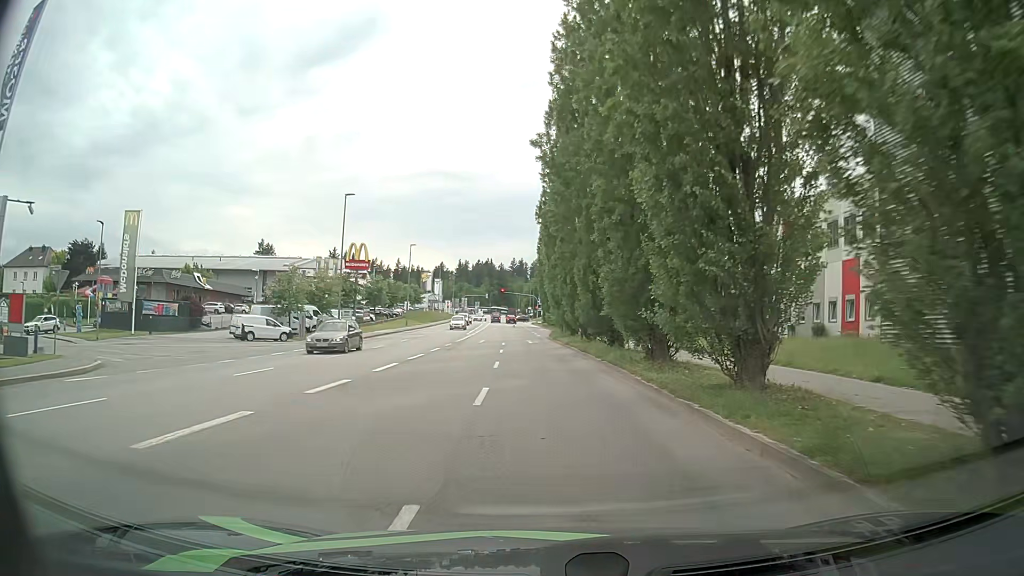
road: tertiary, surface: asphalt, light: Day
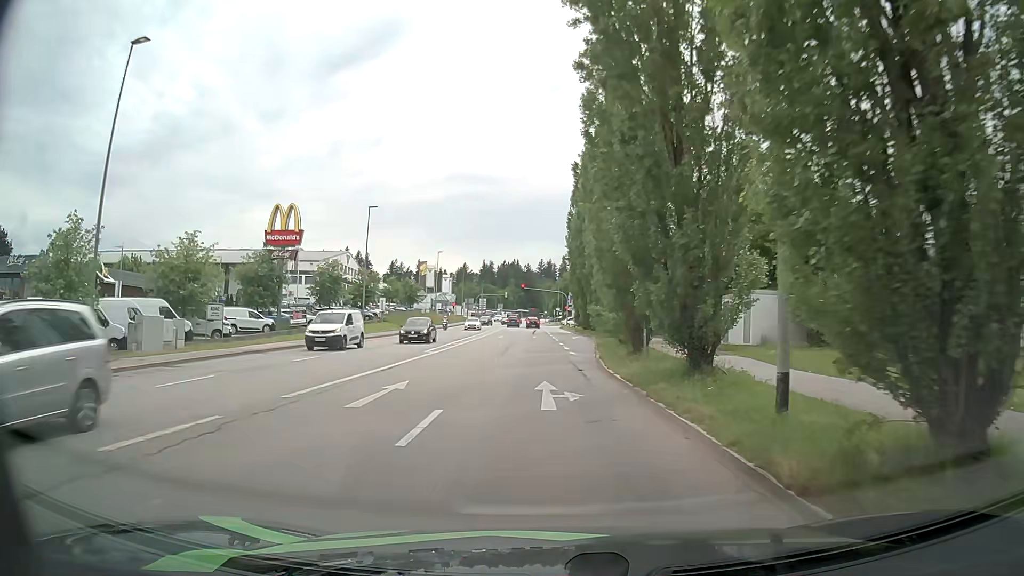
(-0.6, +30.9) m; -2°
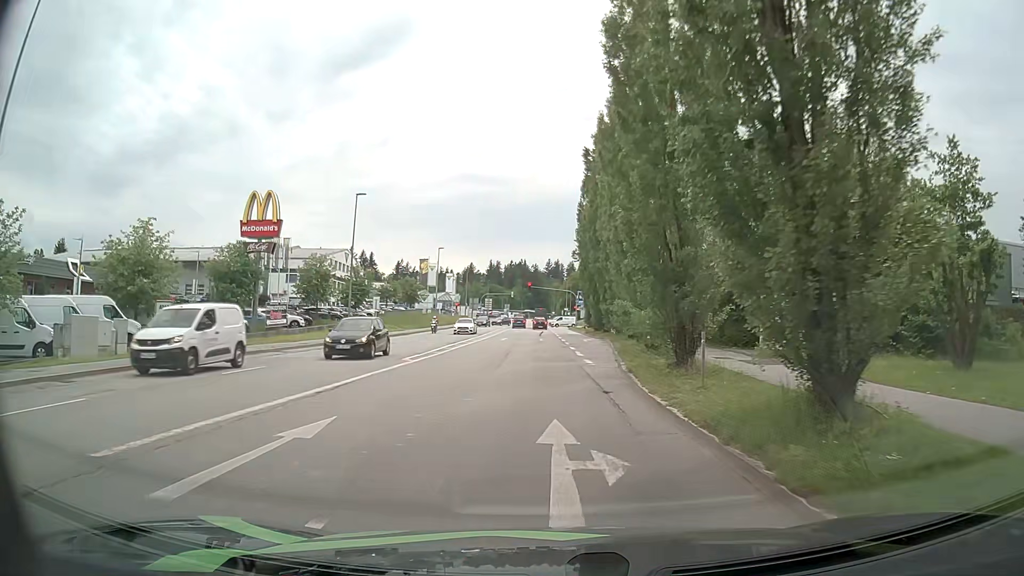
(-0.1, +5.8) m; -1°
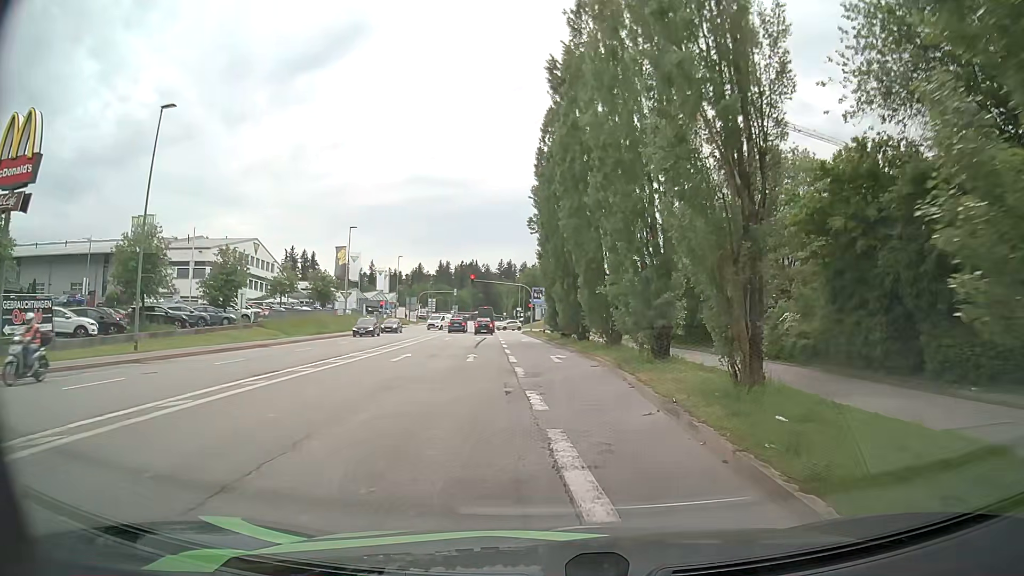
(+0.8, +22.2) m; +5°
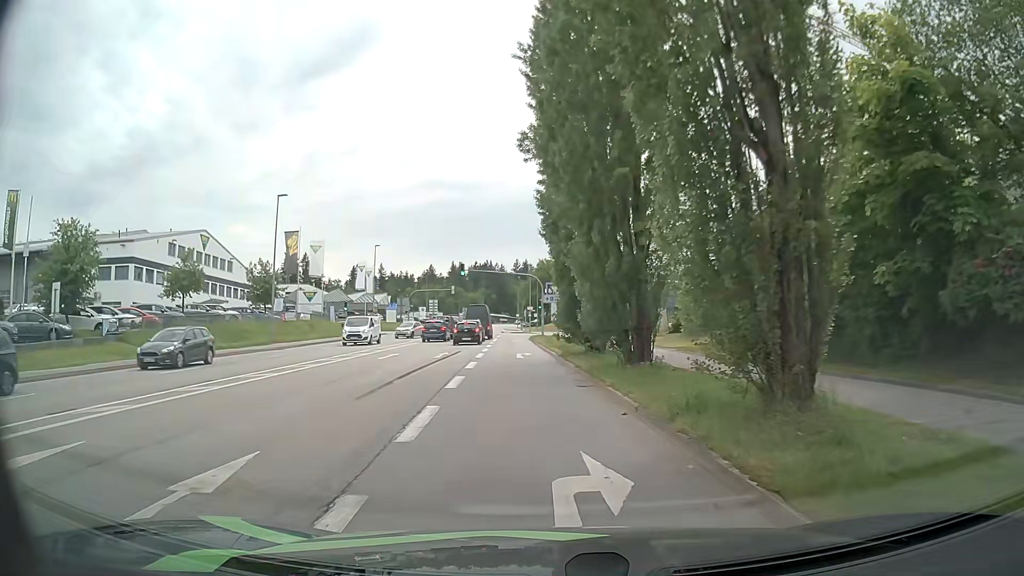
(+0.1, +21.0) m; -3°
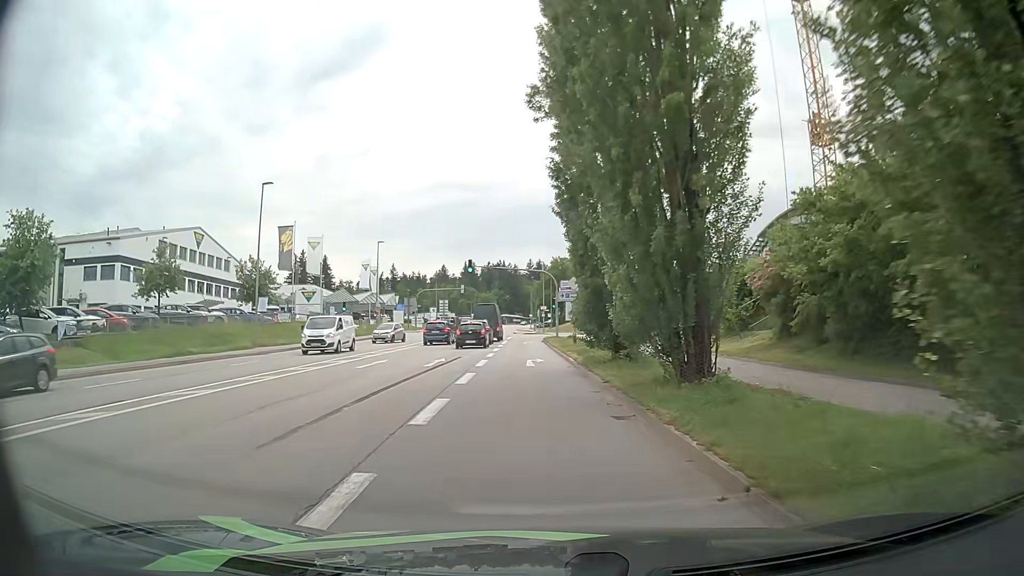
(0.0, +4.9) m; +1°
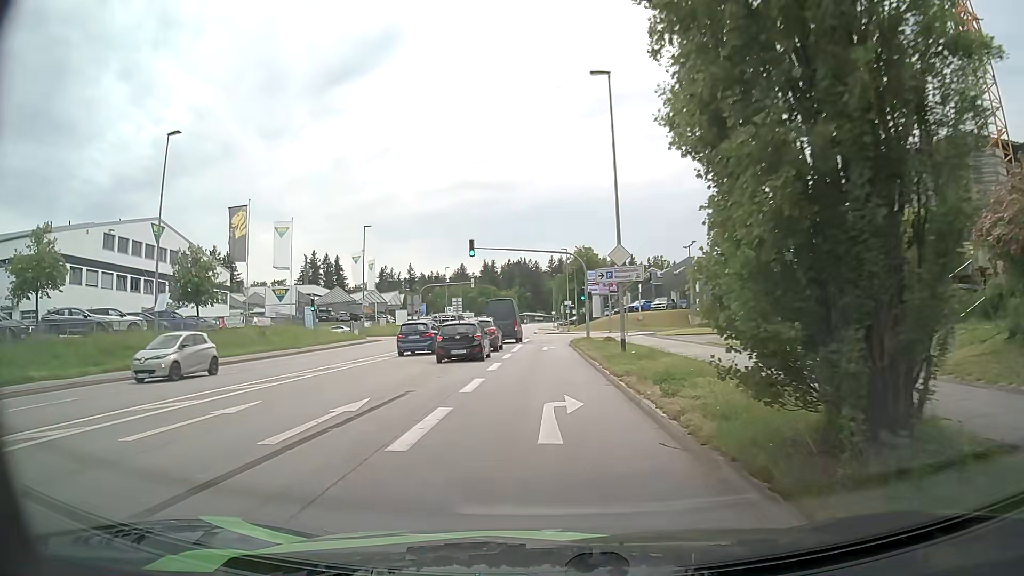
(-0.5, +14.0) m; -2°
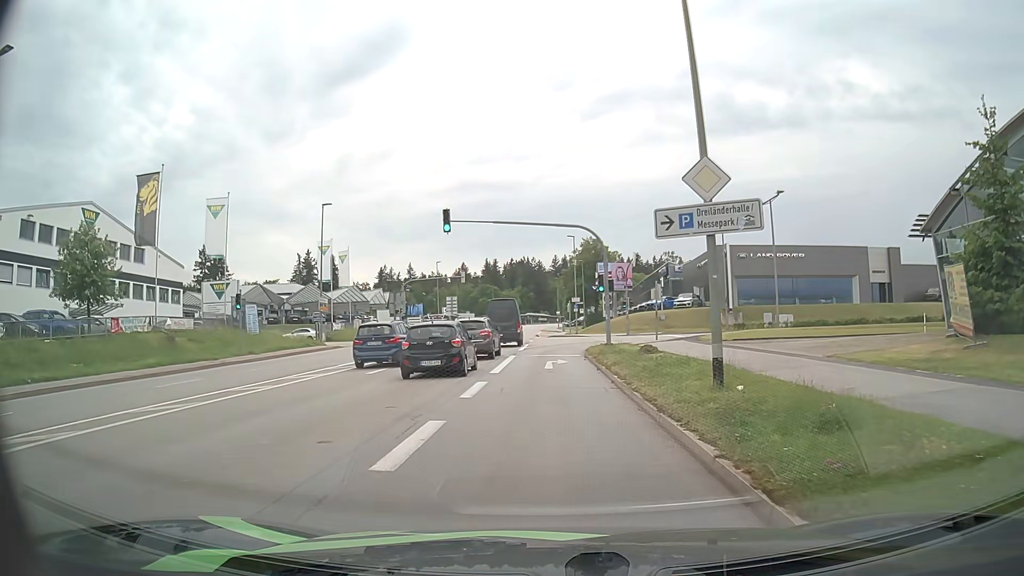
(-0.1, +12.7) m; 0°
(0, +10) (0, +20) (0, +30) (+1, +40) (+7, +47) (+17, +49) (+27, +49) (+37, +48) (+47, +46) (+57, +44) m
